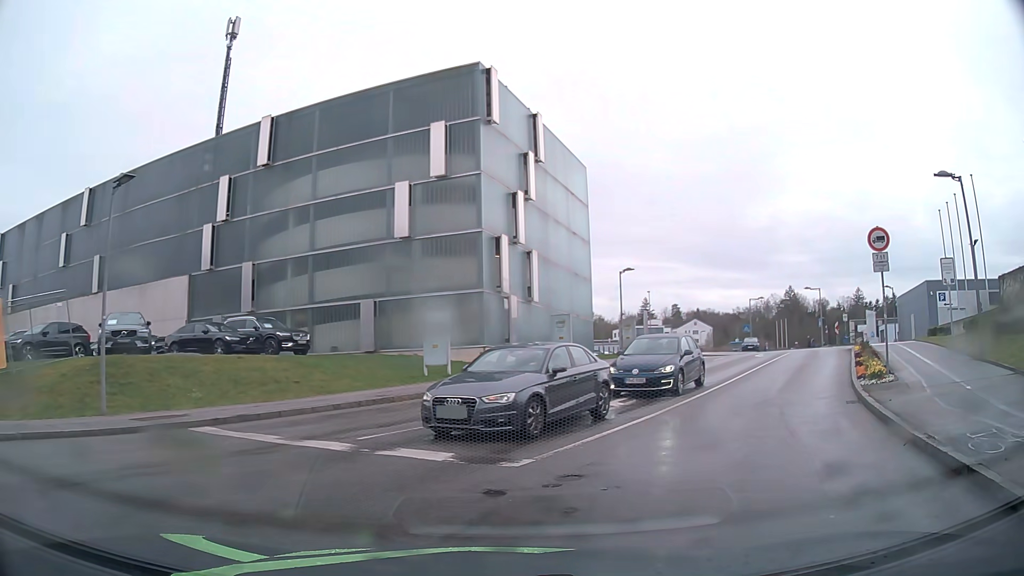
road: residential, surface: asphalt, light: Day
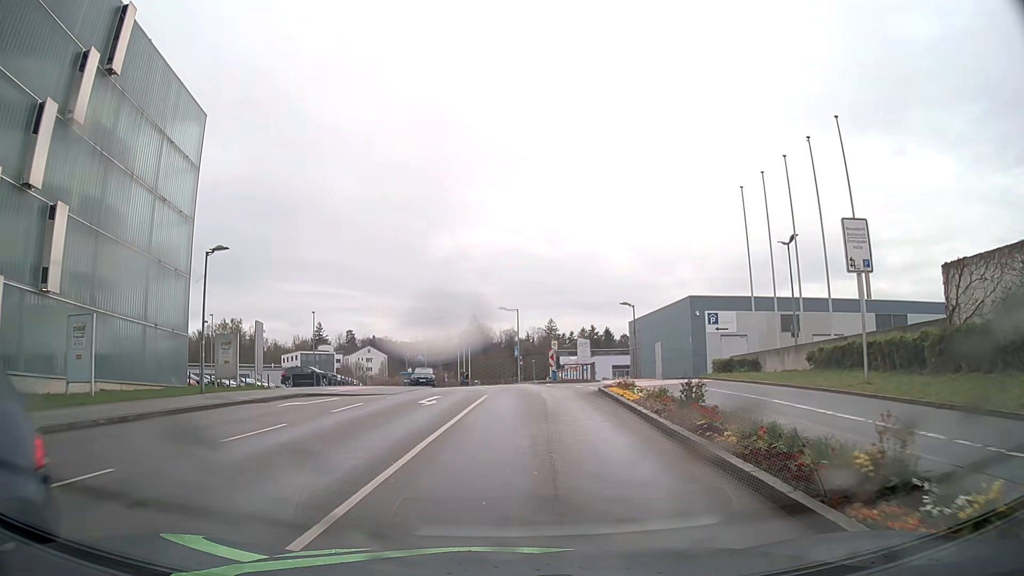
(+5.4, +15.7) m; +27°
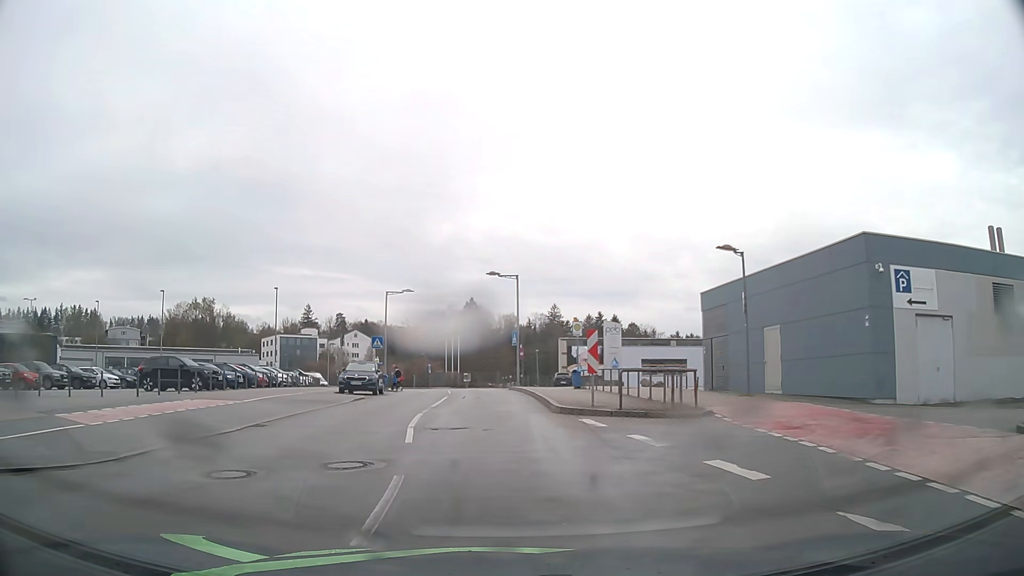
(+0.4, +21.1) m; -1°
(0, +10) (-1, +20) (-1, +30) (-2, +40) (-3, +50) (-4, +60) (-6, +70) (-9, +79) (-12, +89) (-16, +98) m
